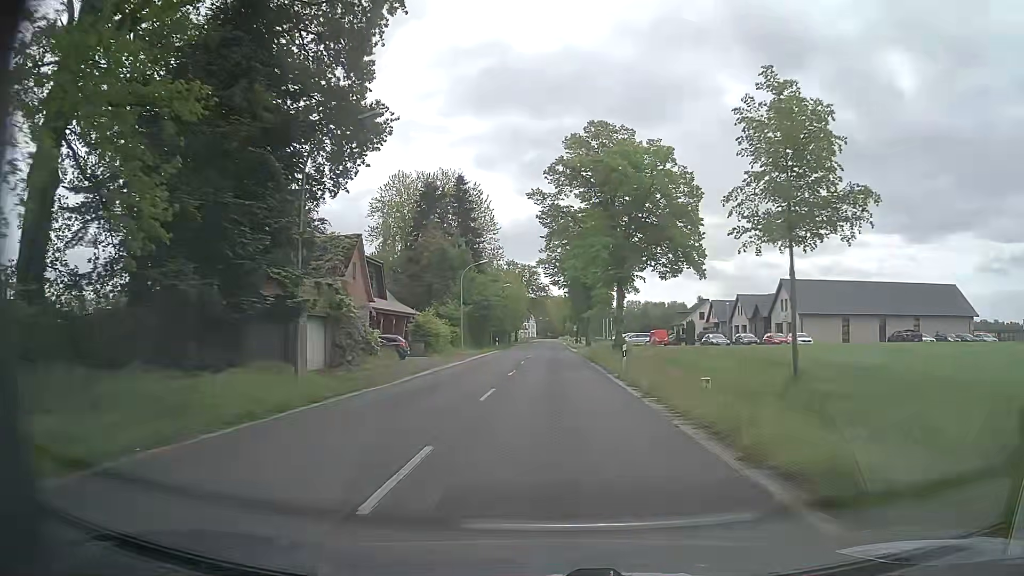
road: secondary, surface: asphalt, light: Day
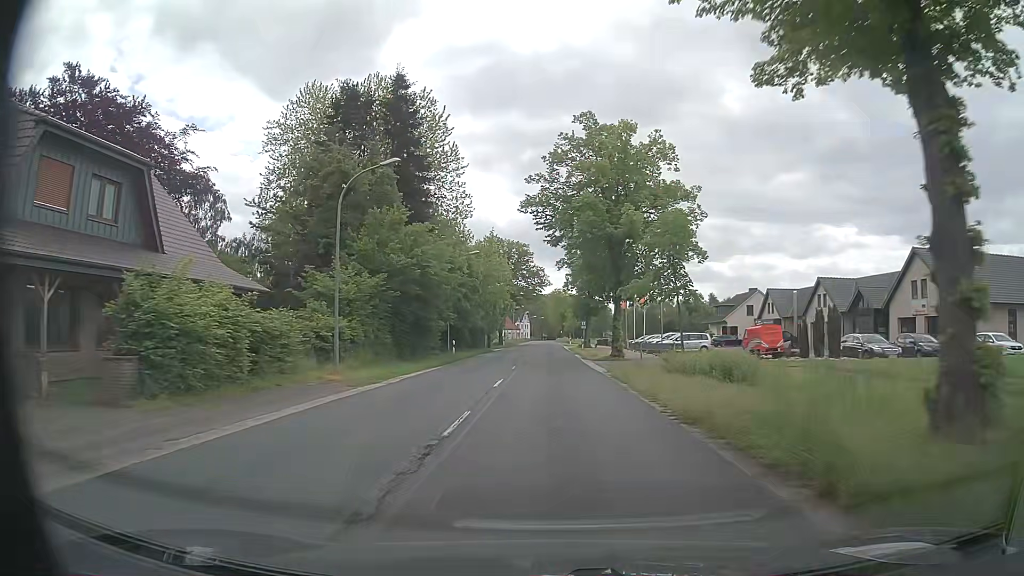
(+0.2, +32.3) m; +1°
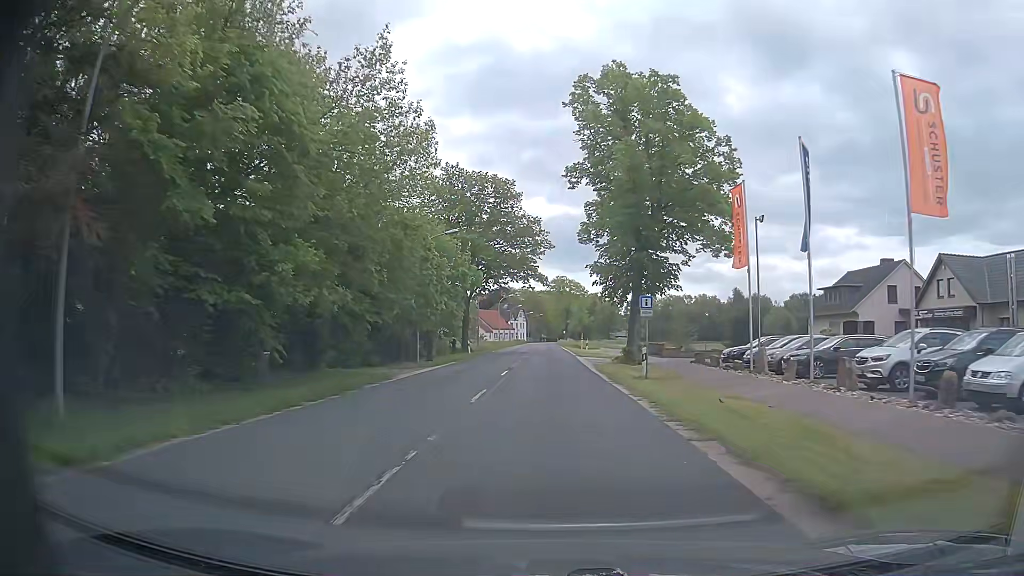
(+0.1, +40.3) m; 0°
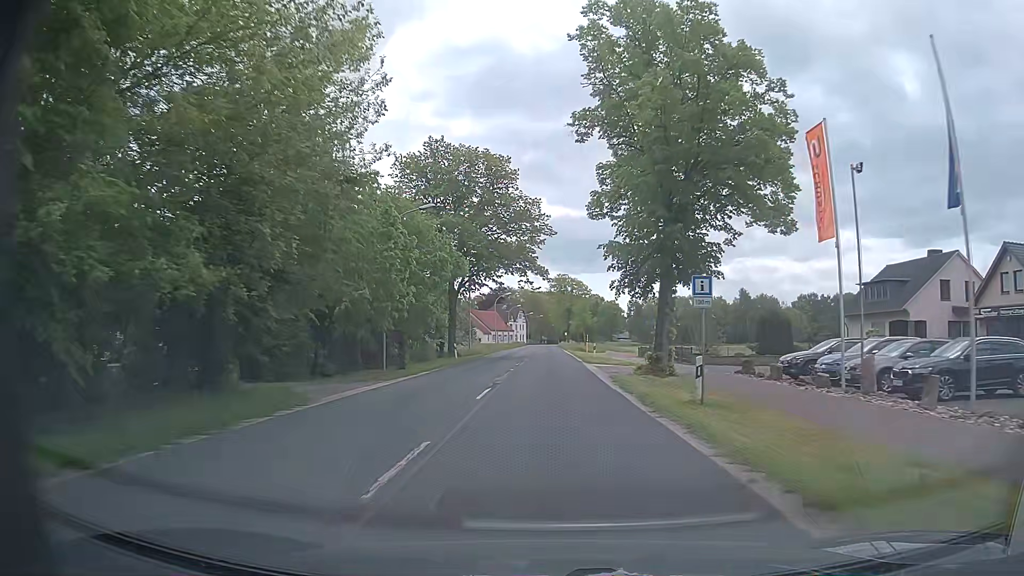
(0.0, +8.1) m; -1°
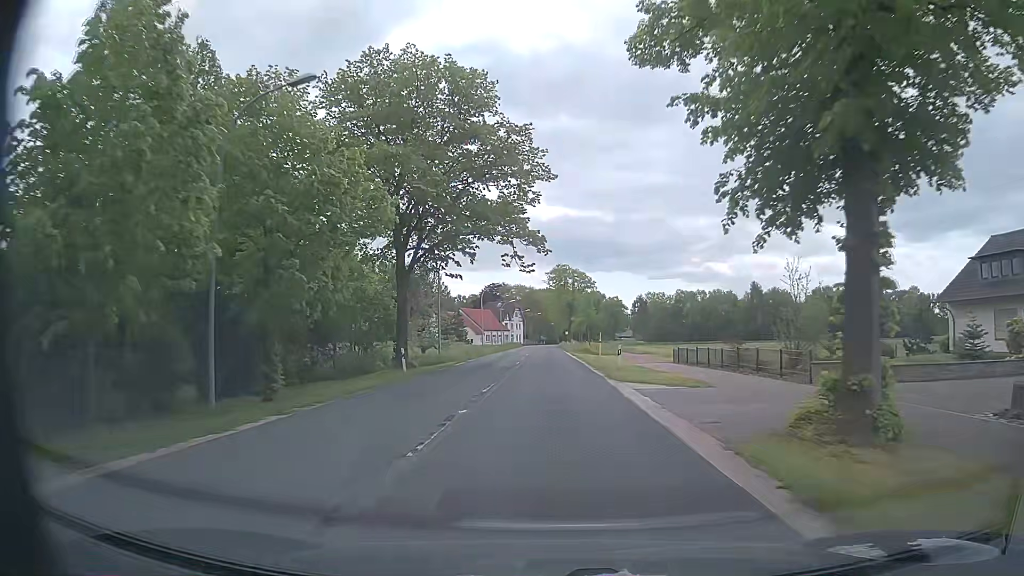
(+0.1, +16.1) m; 0°
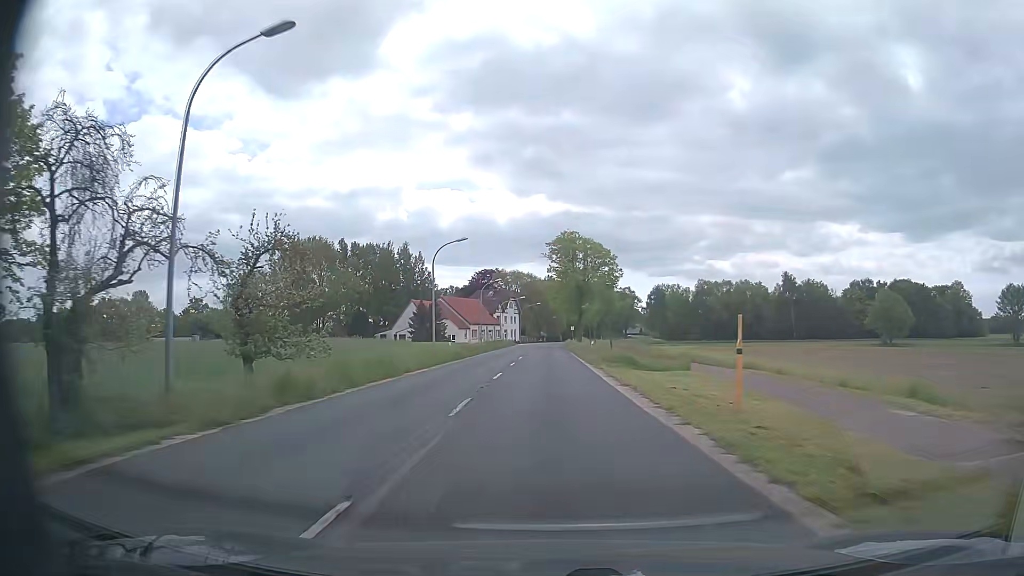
(0.0, +32.3) m; 0°
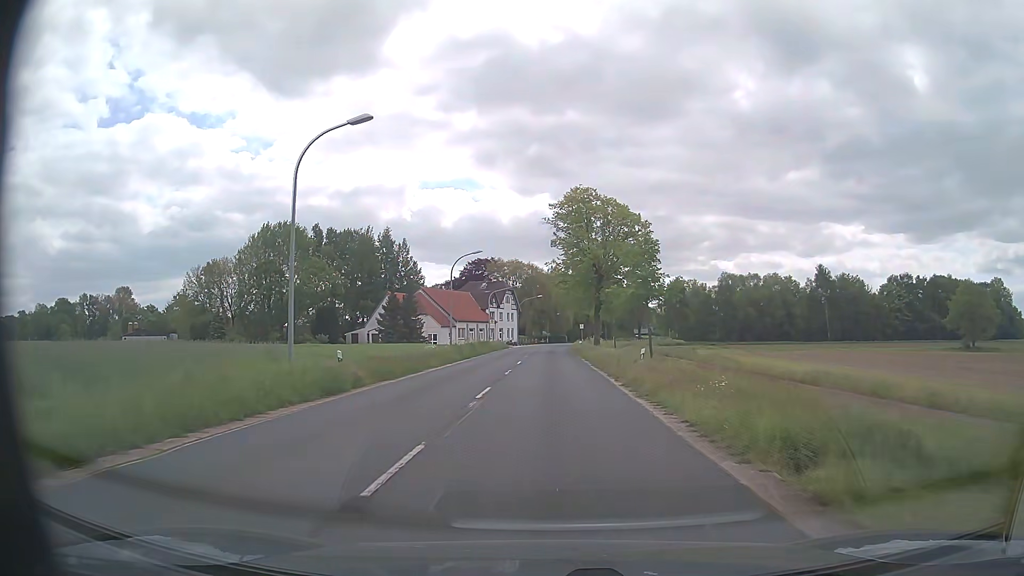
(-0.1, +24.2) m; 0°
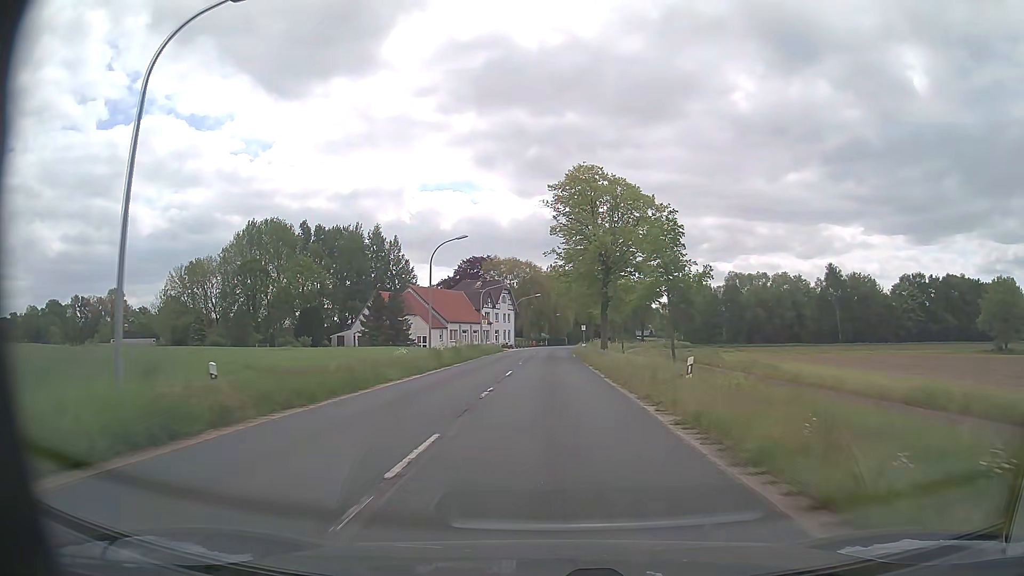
(0.0, +8.1) m; 0°
